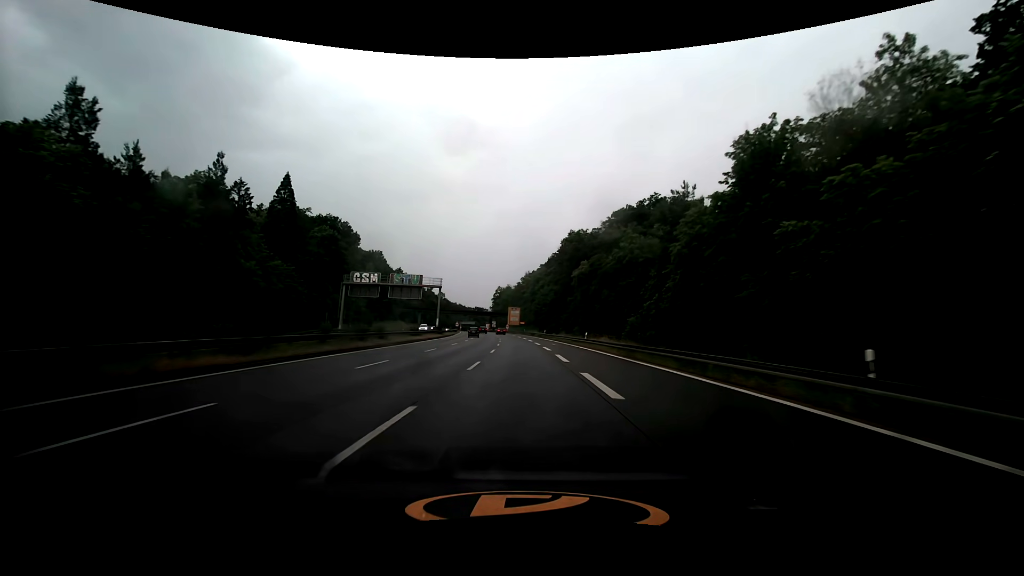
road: trunk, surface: asphalt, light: Day
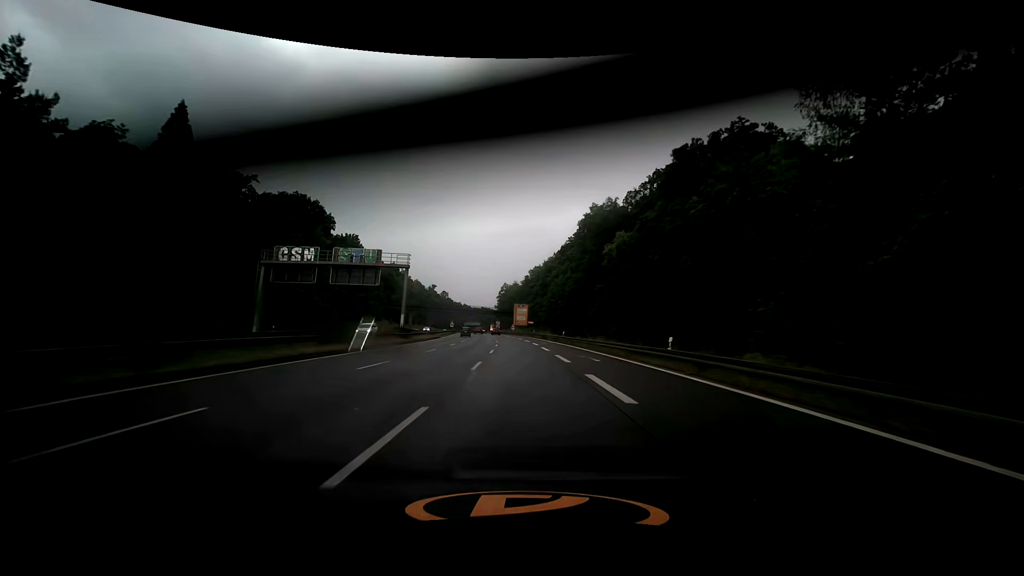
(-0.2, +24.6) m; -1°
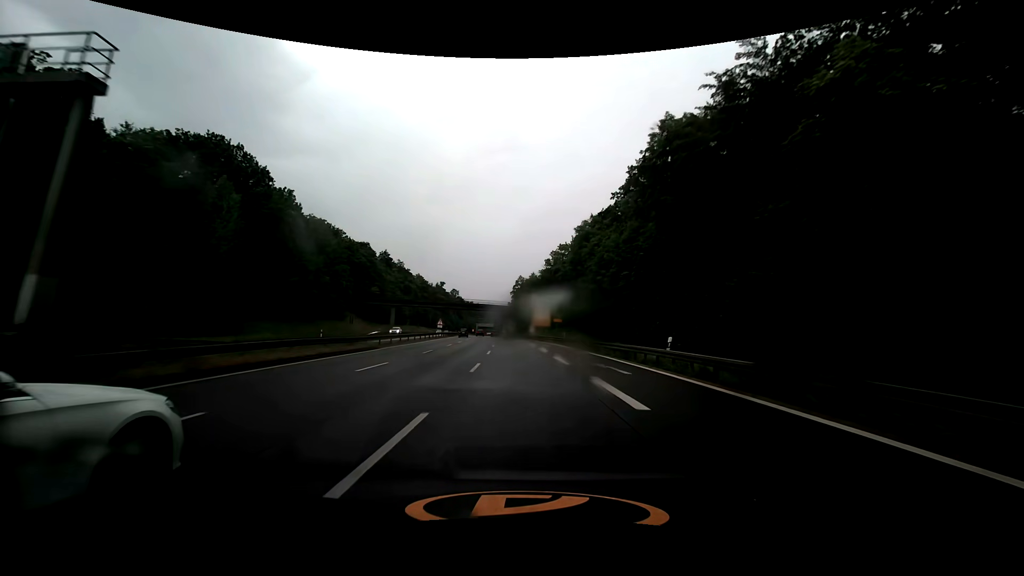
(-0.7, +36.9) m; -2°
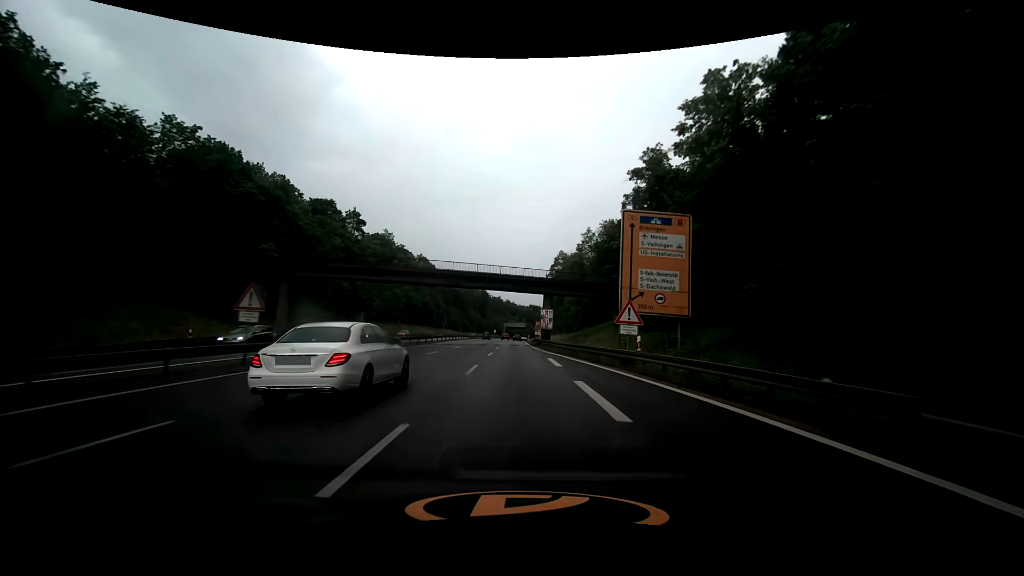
(-2.1, +61.6) m; -4°
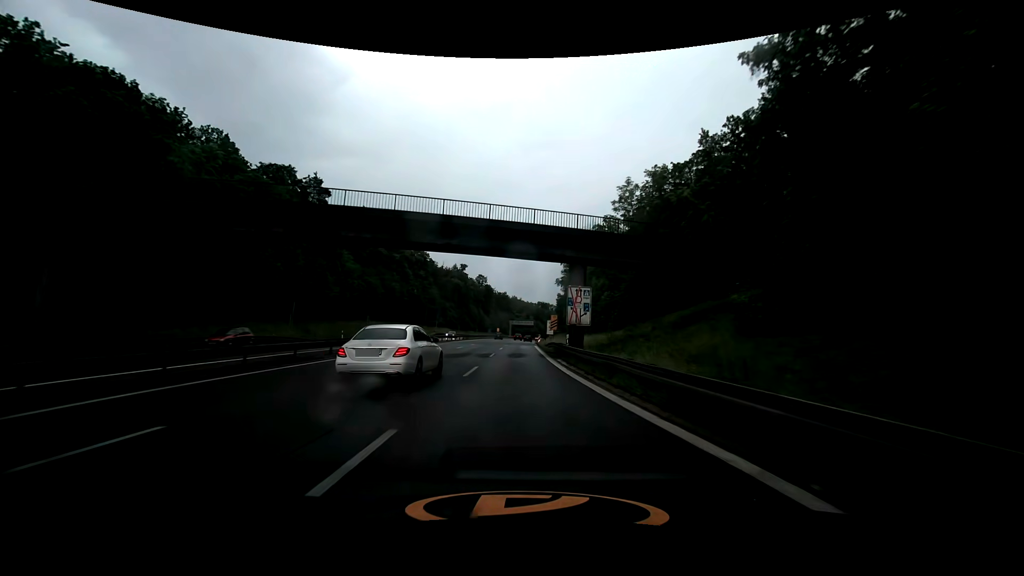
(-0.3, +24.7) m; -1°
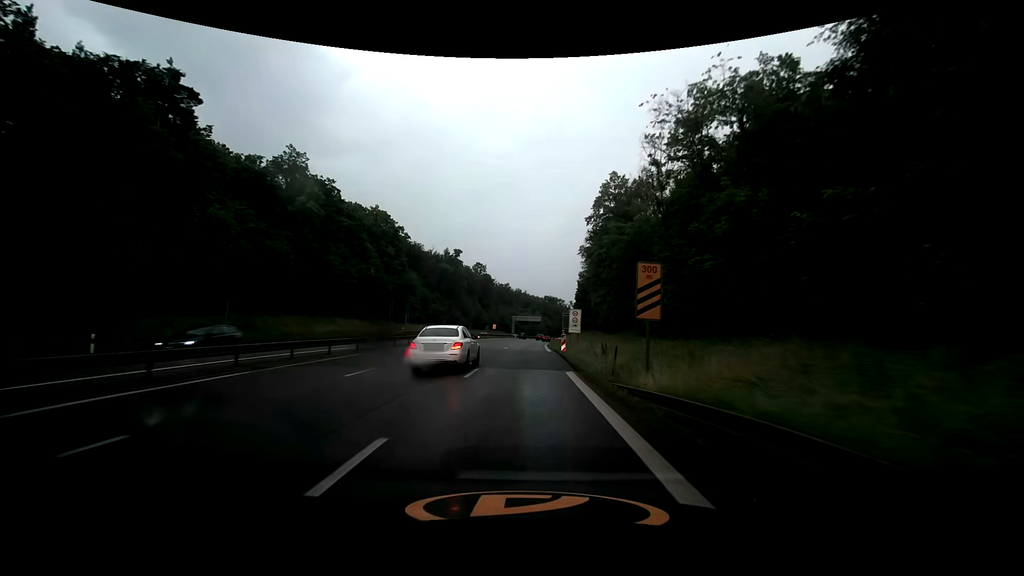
(-0.3, +37.1) m; -3°
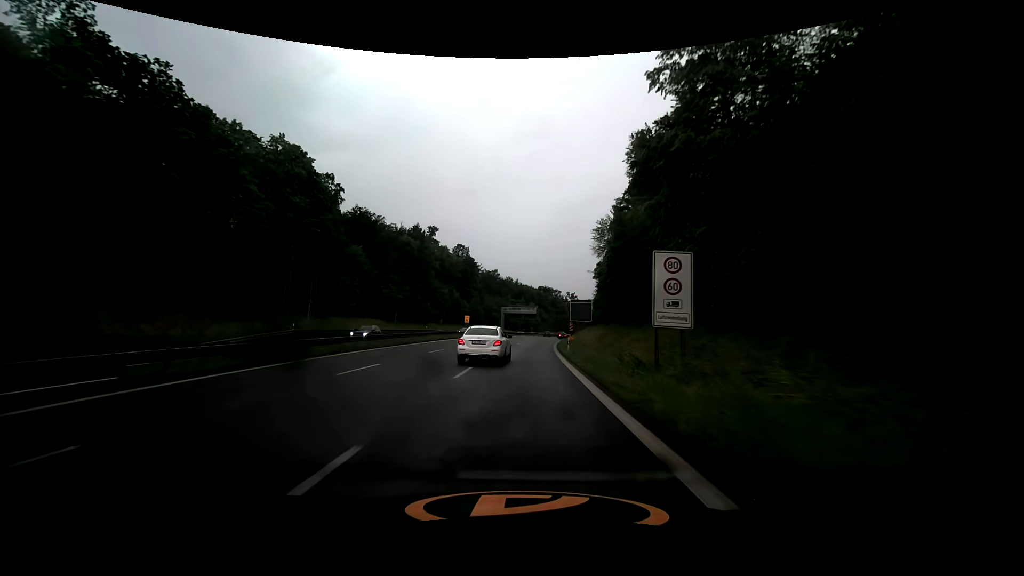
(+1.4, +37.2) m; +3°
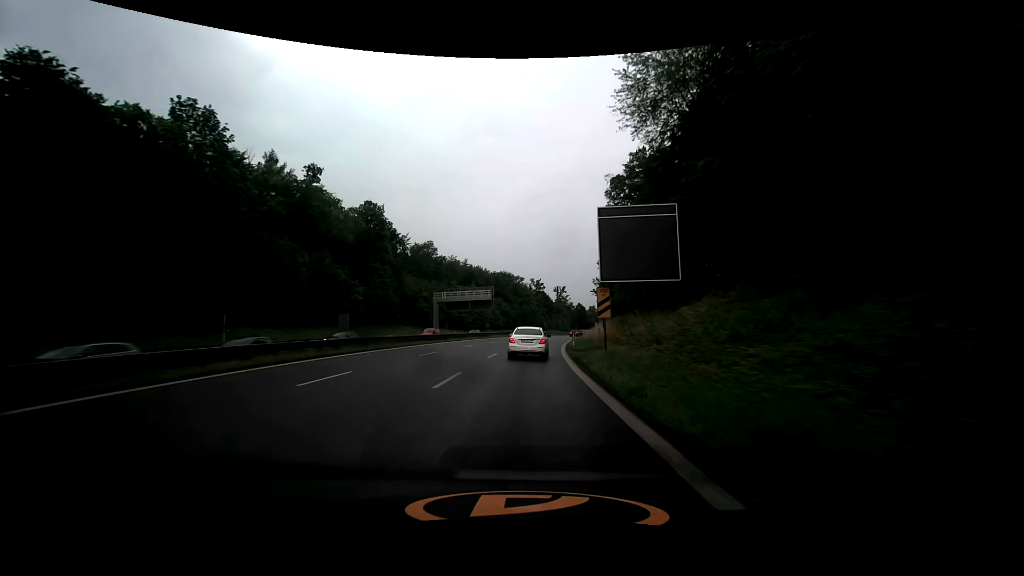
(+2.0, +62.1) m; +5°
(0, +10) (0, +20) (0, +30) (+1, +40) (+2, +50) (+3, +60) (+4, +70) (+5, +80) (+6, +90) (+8, +100) m
